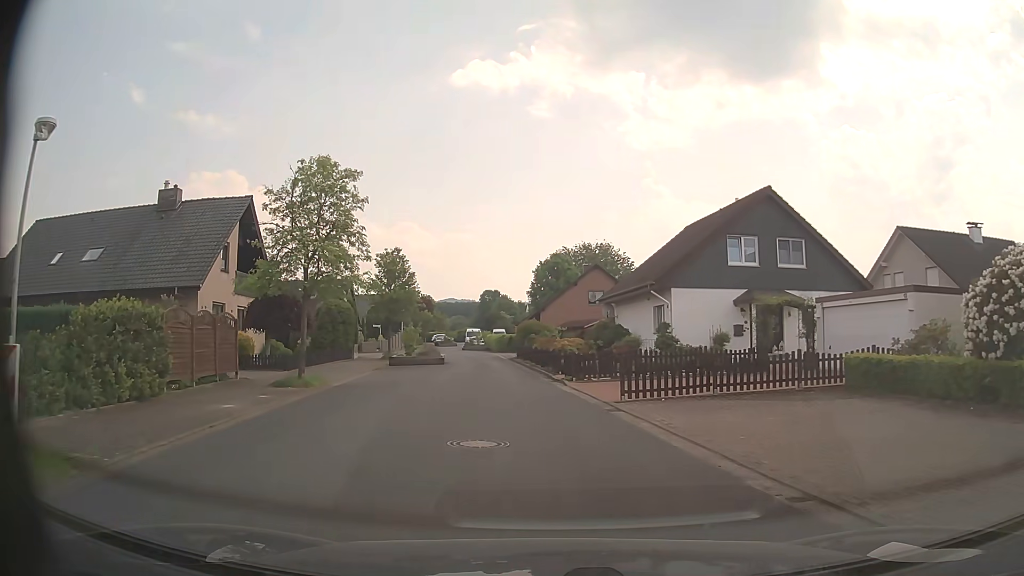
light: Day
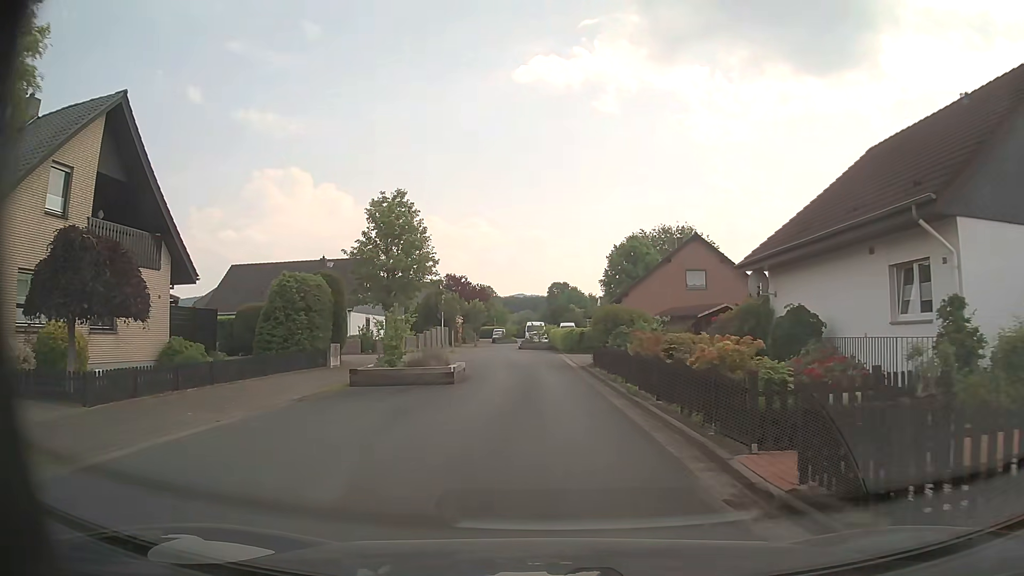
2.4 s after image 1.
(-0.9, +16.7) m; -6°
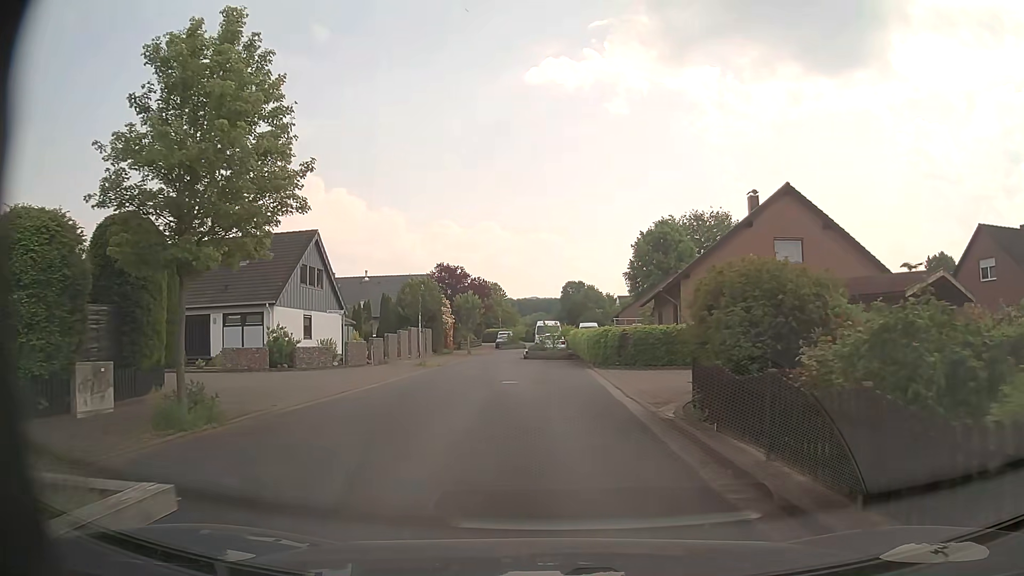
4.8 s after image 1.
(-0.2, +16.8) m; -1°
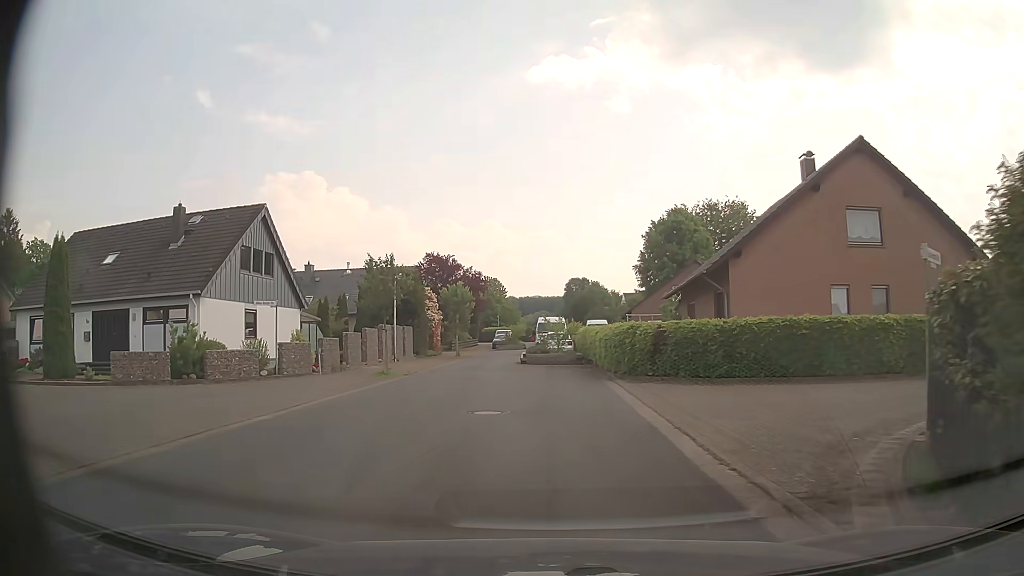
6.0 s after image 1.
(0.0, +8.0) m; 0°
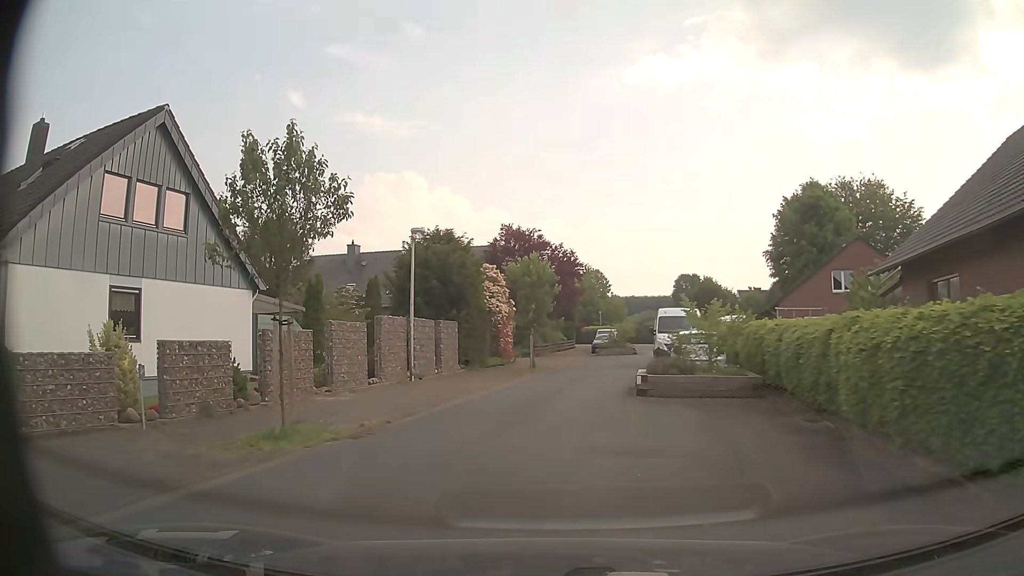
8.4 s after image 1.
(-0.7, +15.6) m; -10°
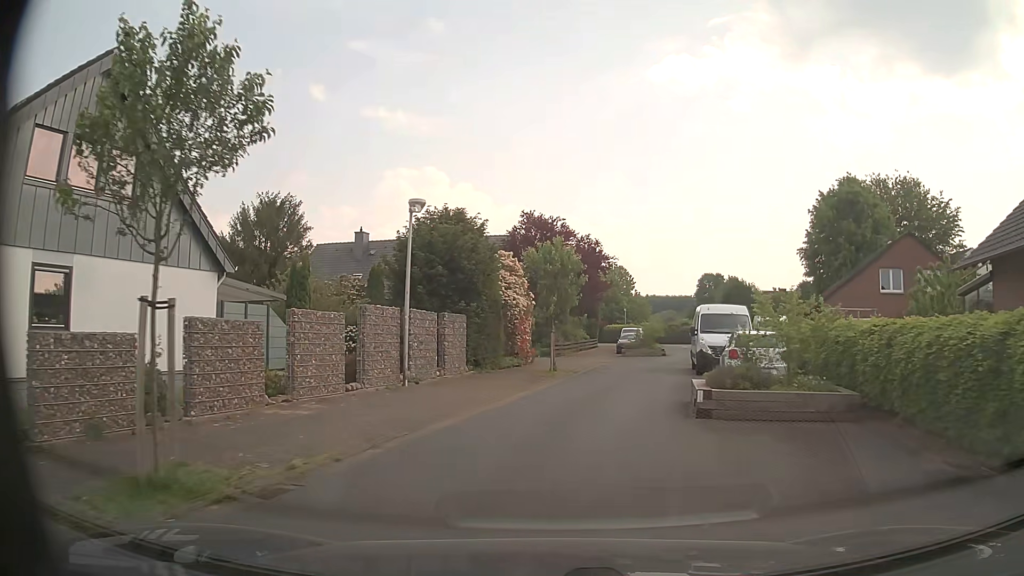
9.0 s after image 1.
(-0.1, +3.9) m; -1°
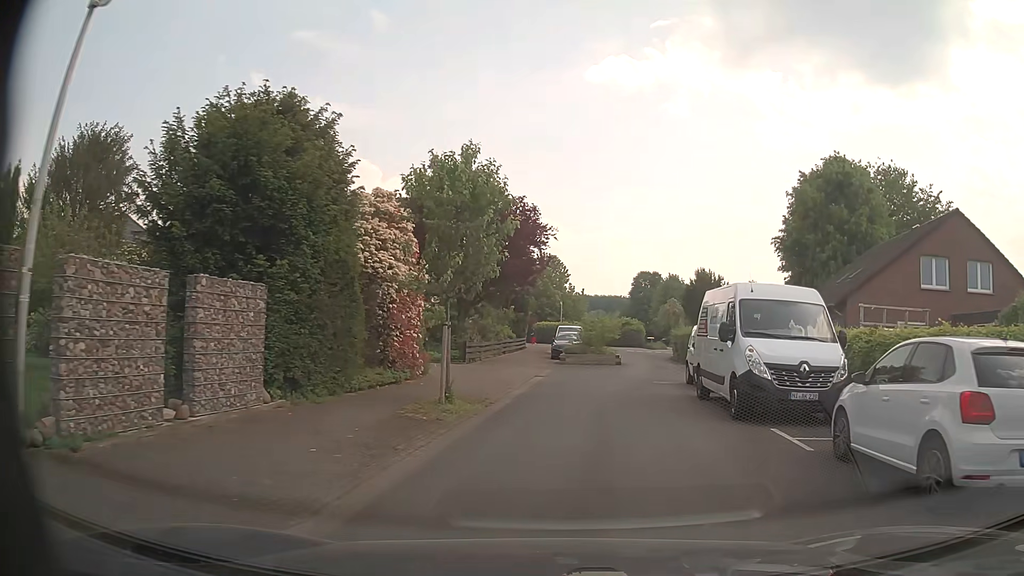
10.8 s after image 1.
(+0.4, +11.7) m; +7°
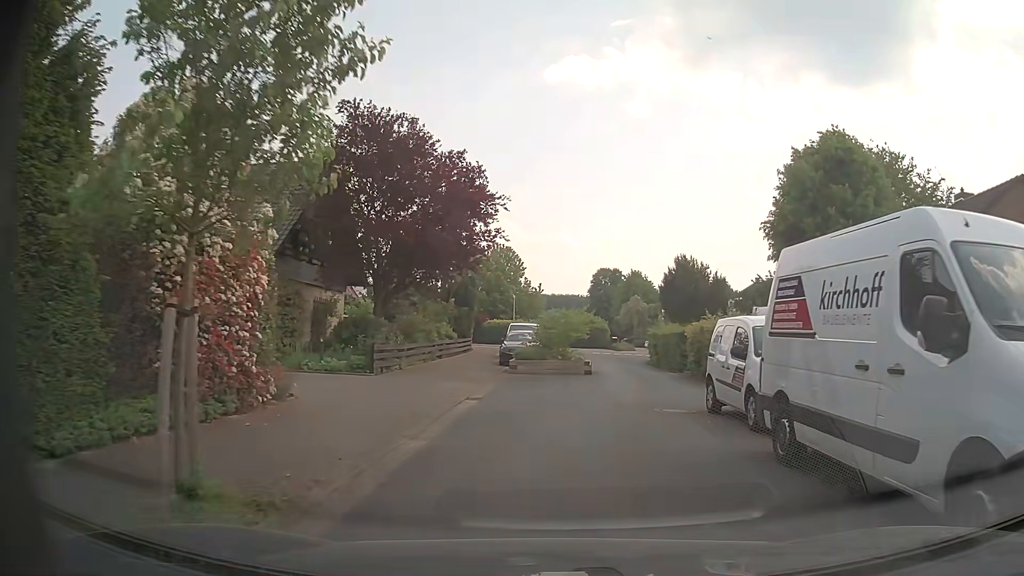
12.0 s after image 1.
(+0.2, +8.0) m; +3°
(0, +10) (+2, +20) (+3, +30) (+4, +40) (+4, +50) (-3, +56) (-13, +58) (-23, +59) (-33, +60) (-43, +61) m
